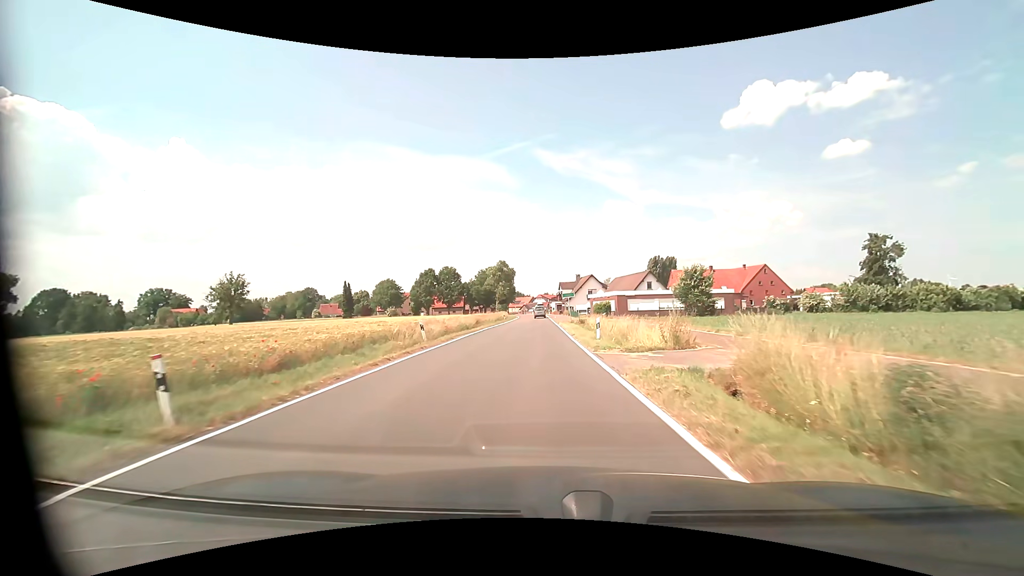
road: tertiary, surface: asphalt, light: Day
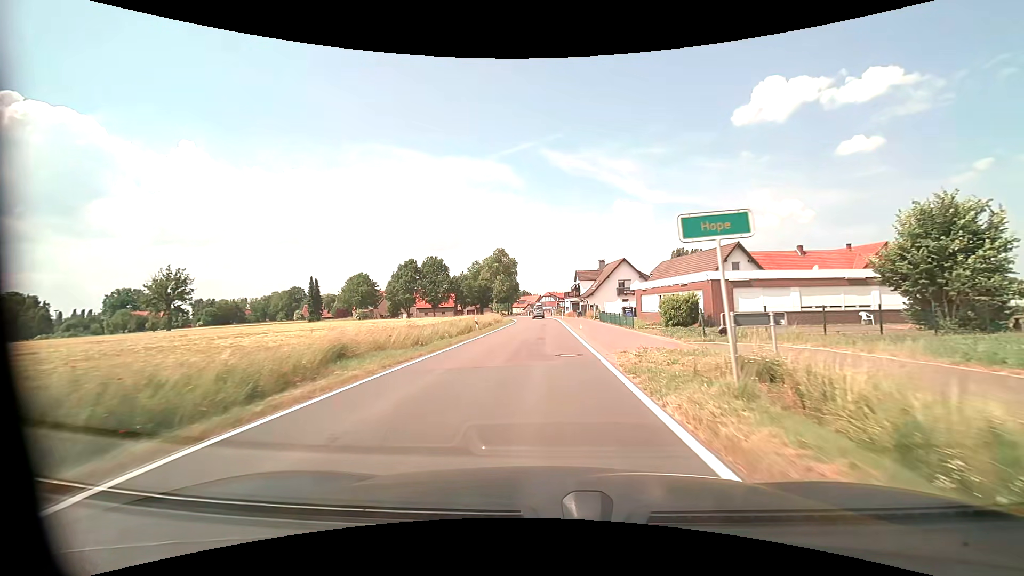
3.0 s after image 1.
(-0.3, +35.7) m; -1°
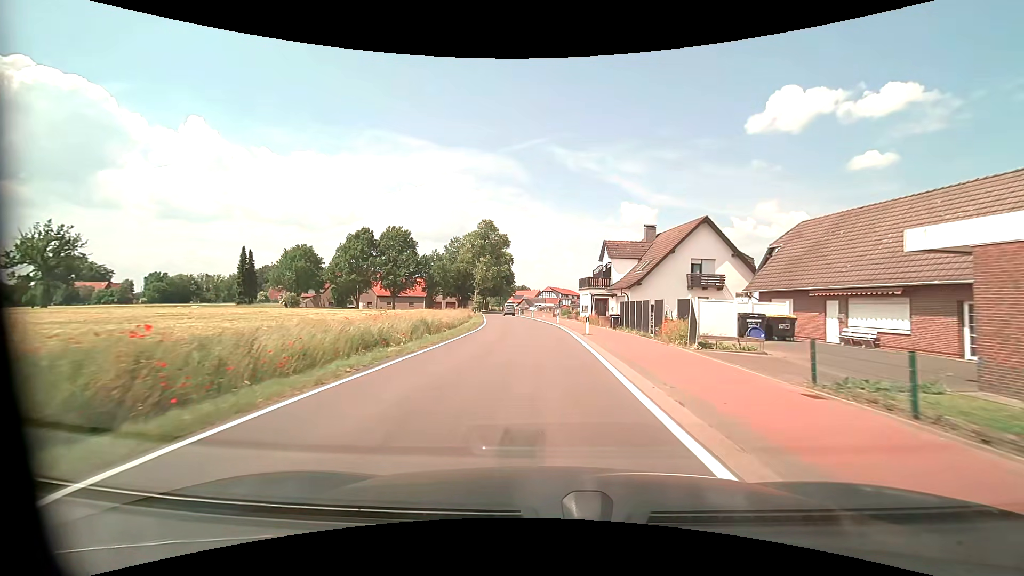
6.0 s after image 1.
(0.0, +37.8) m; 0°
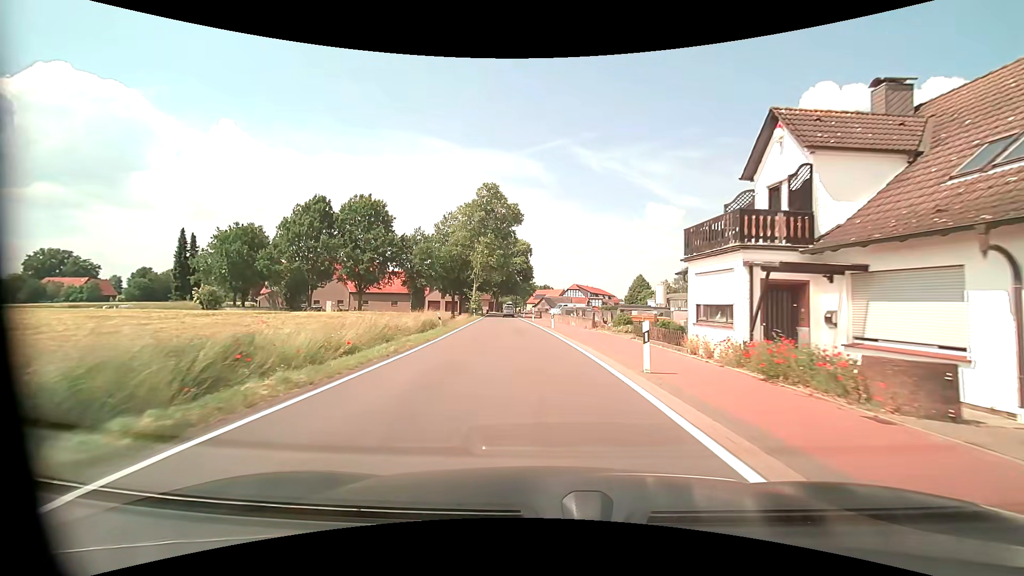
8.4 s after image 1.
(-0.5, +30.8) m; -3°
